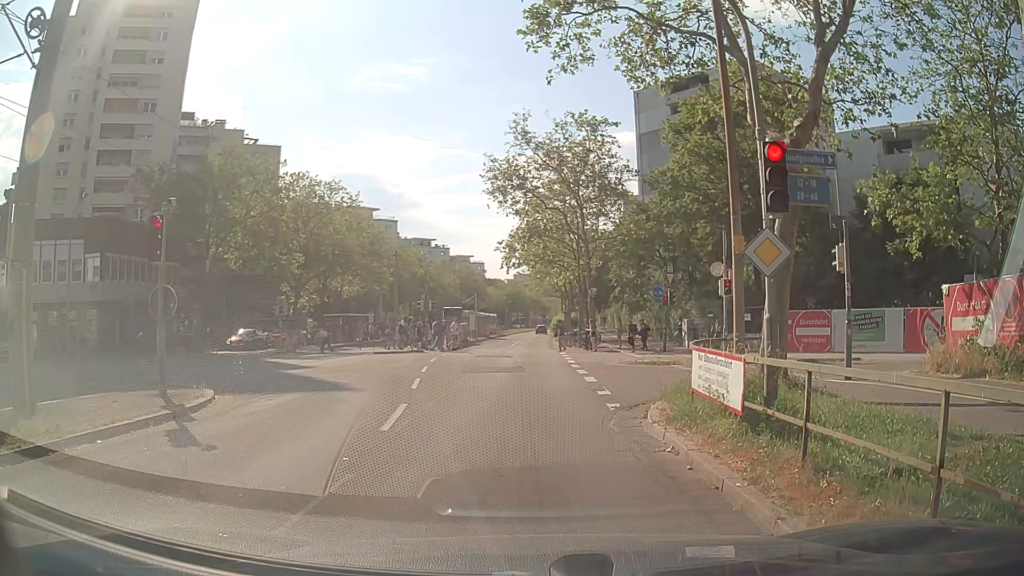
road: tertiary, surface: asphalt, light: Day
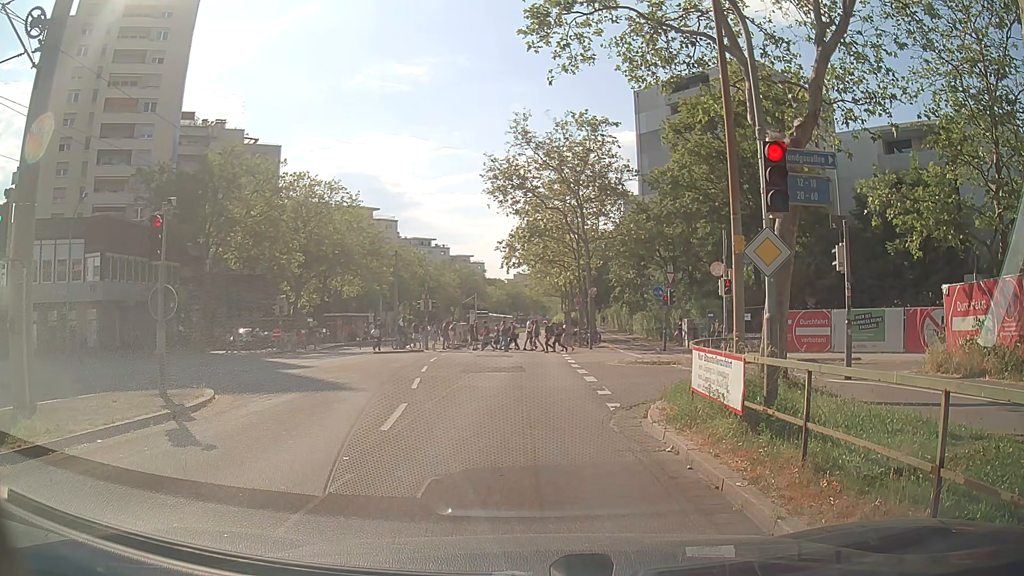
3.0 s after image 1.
(0.0, +0.1) m; 0°
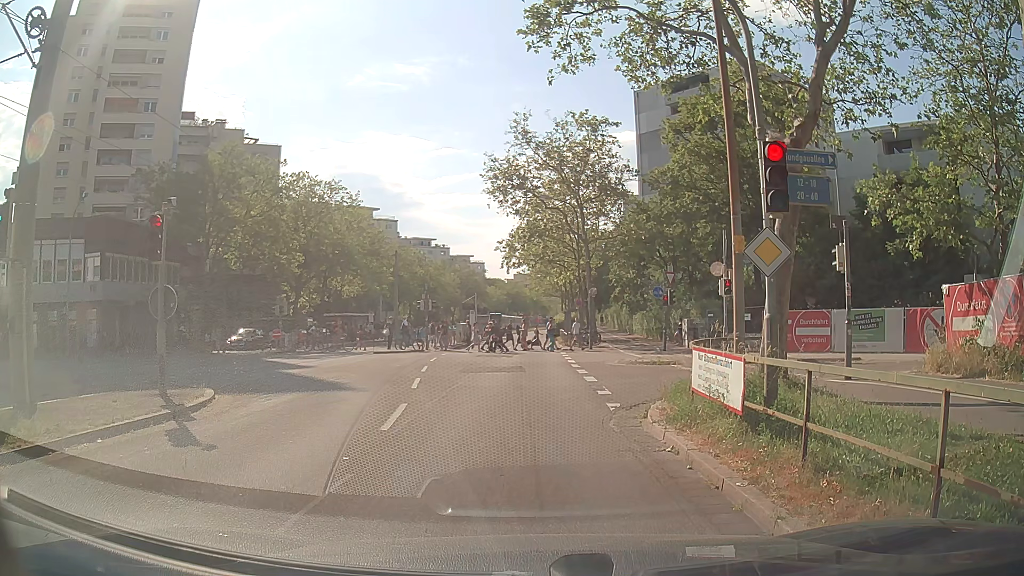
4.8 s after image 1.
(0.0, 0.0) m; 0°
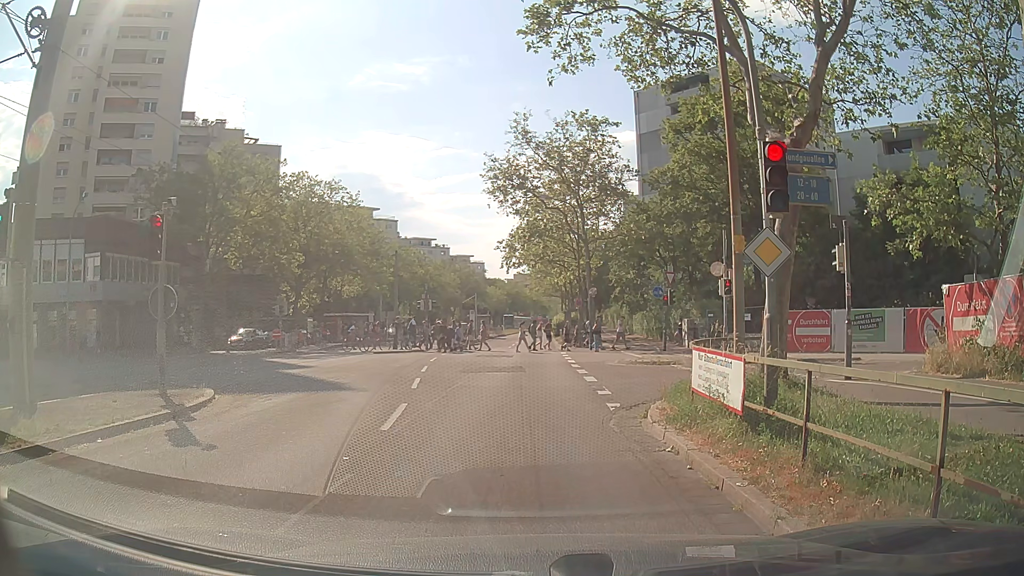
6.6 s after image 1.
(0.0, 0.0) m; 0°
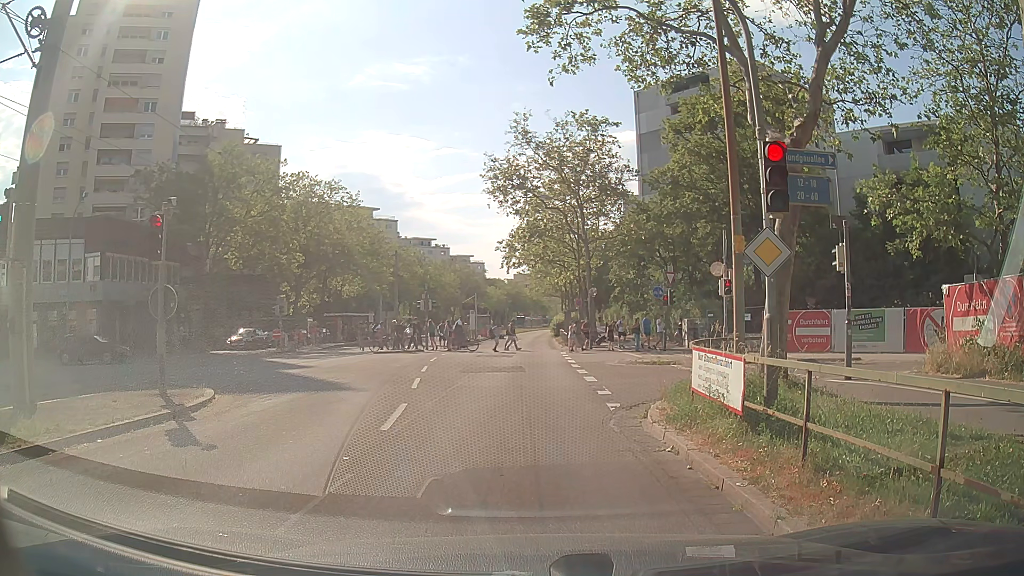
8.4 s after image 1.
(0.0, 0.0) m; 0°
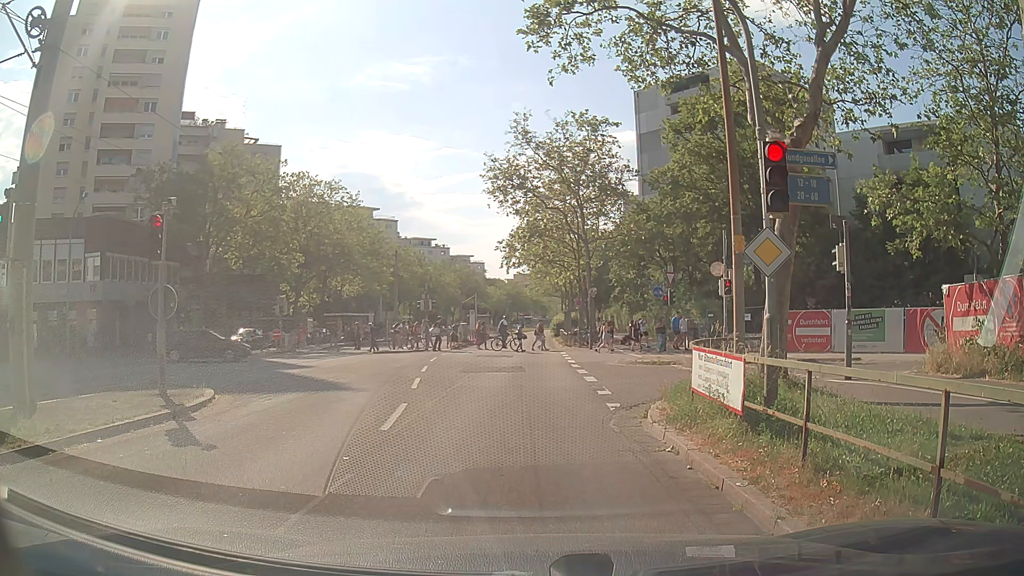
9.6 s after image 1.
(0.0, 0.0) m; 0°
(+1, +10) (+2, +20) (+2, +30) (+3, +40) (+4, +50) (+5, +60) (+7, +70) (+8, +80) (+9, +90) (+10, +99) m
